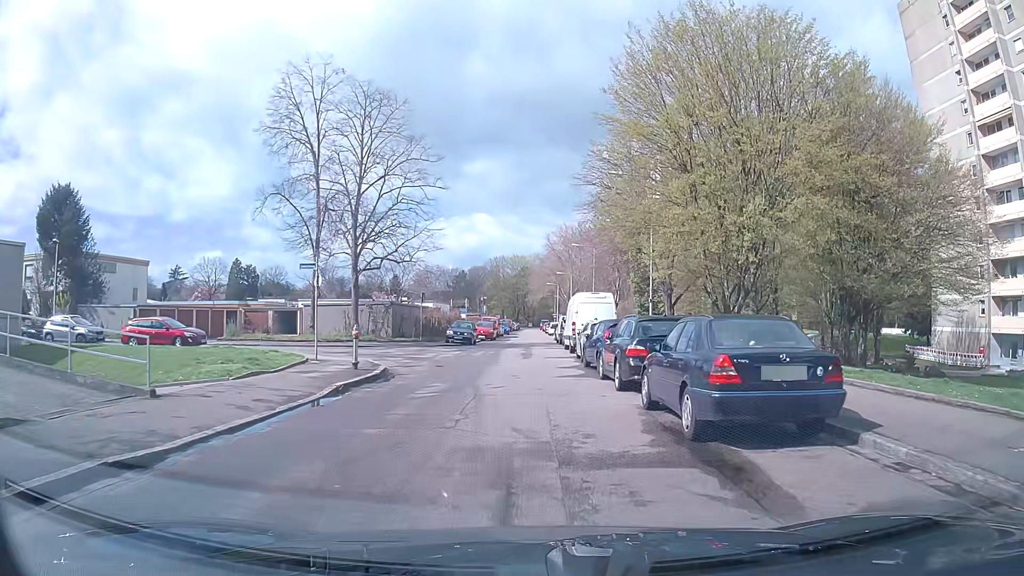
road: residential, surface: asphalt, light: Day
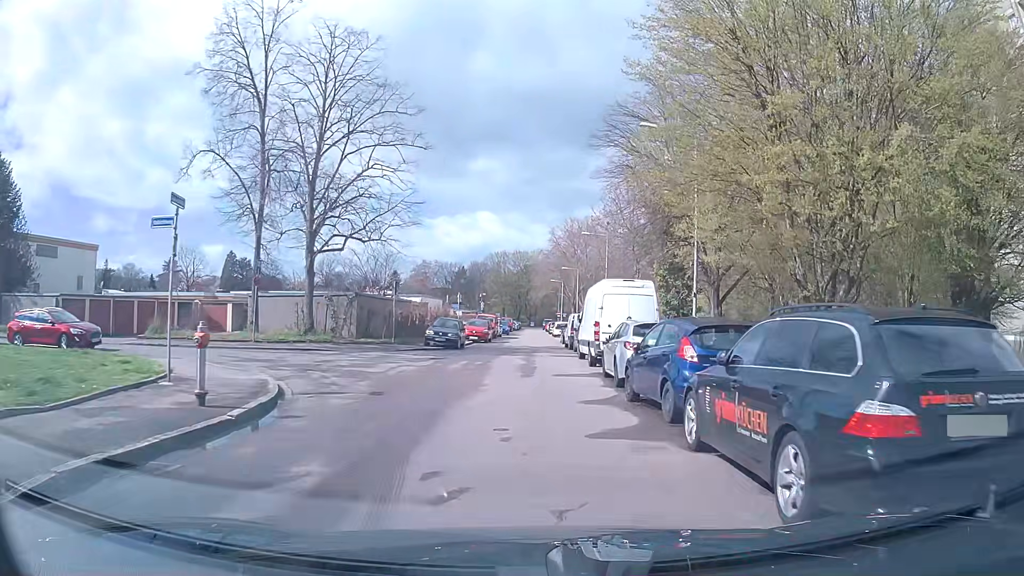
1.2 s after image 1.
(0.0, +8.9) m; 0°
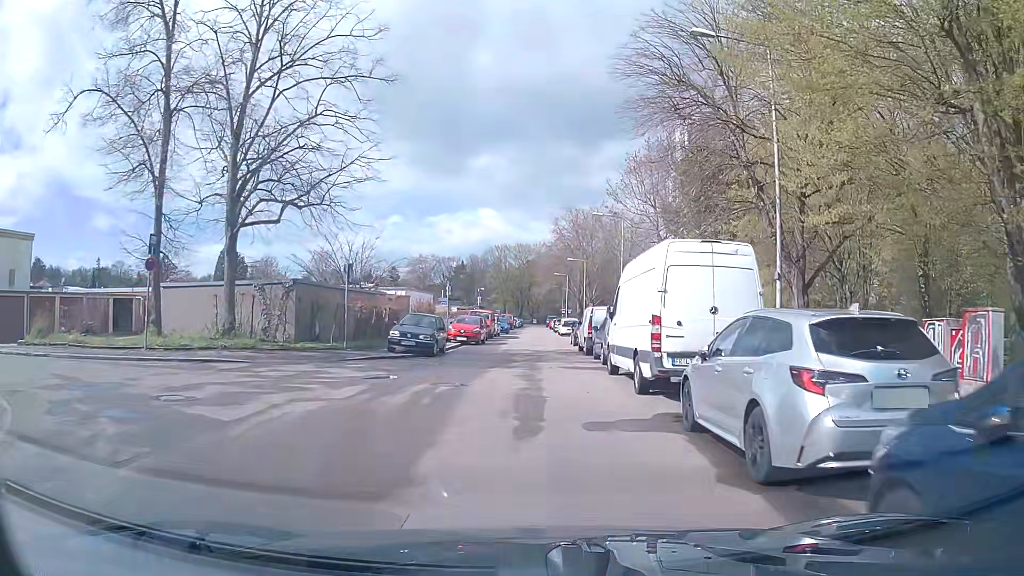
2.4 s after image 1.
(0.0, +8.9) m; 0°
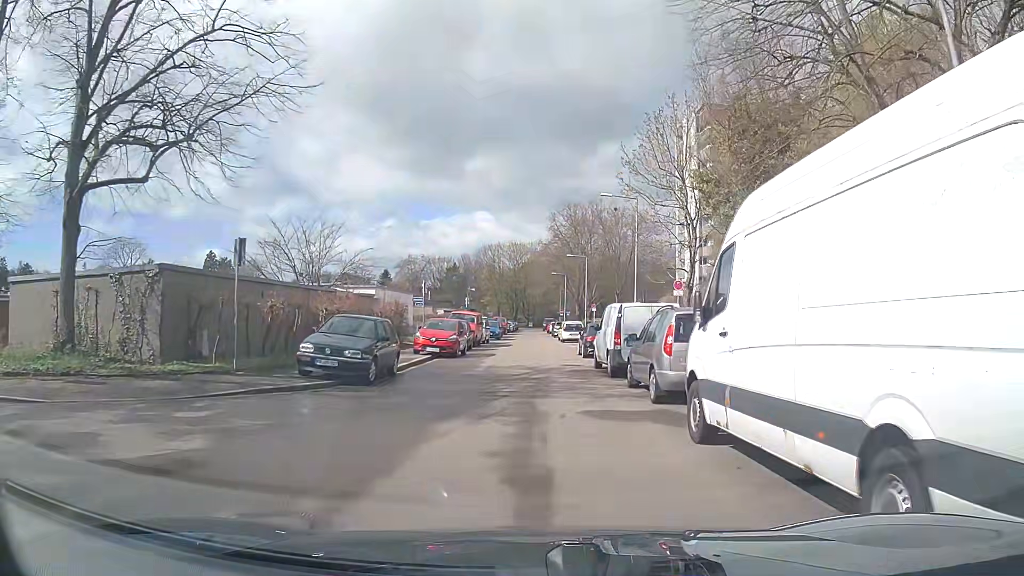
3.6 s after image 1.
(+0.1, +8.9) m; +1°
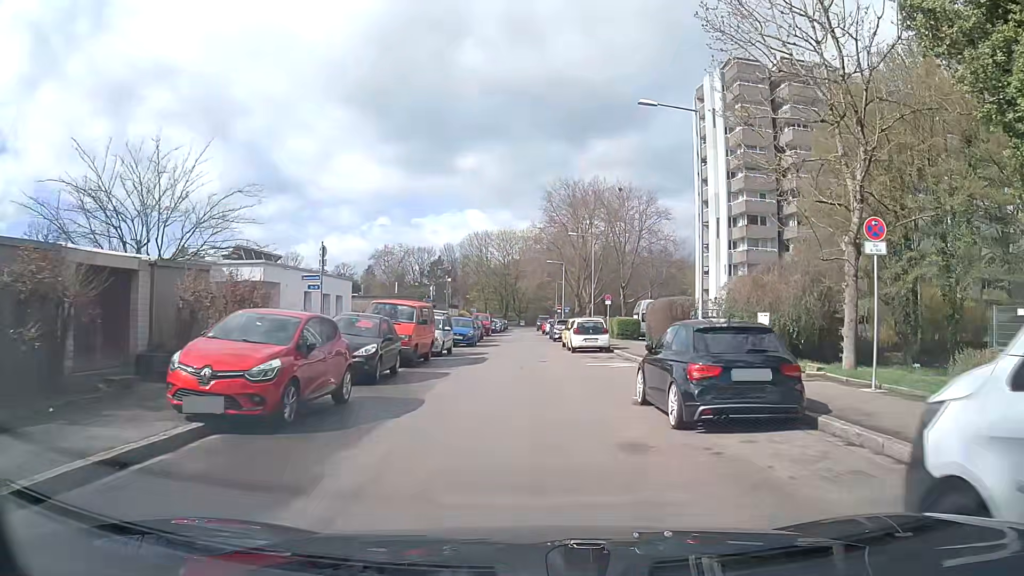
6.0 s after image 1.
(+0.1, +17.8) m; 0°
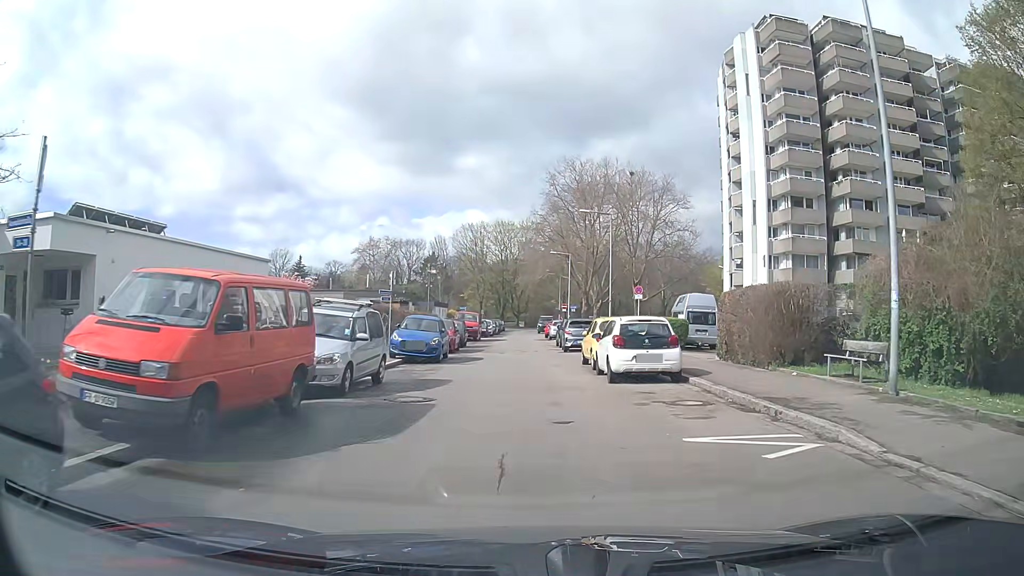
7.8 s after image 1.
(+0.1, +13.4) m; 0°
(0, +10) (0, +20) (0, +30) (0, +40) (0, +50) (0, +60) (+4, +69) (+10, +77) (+15, +86) (+22, +93) m
